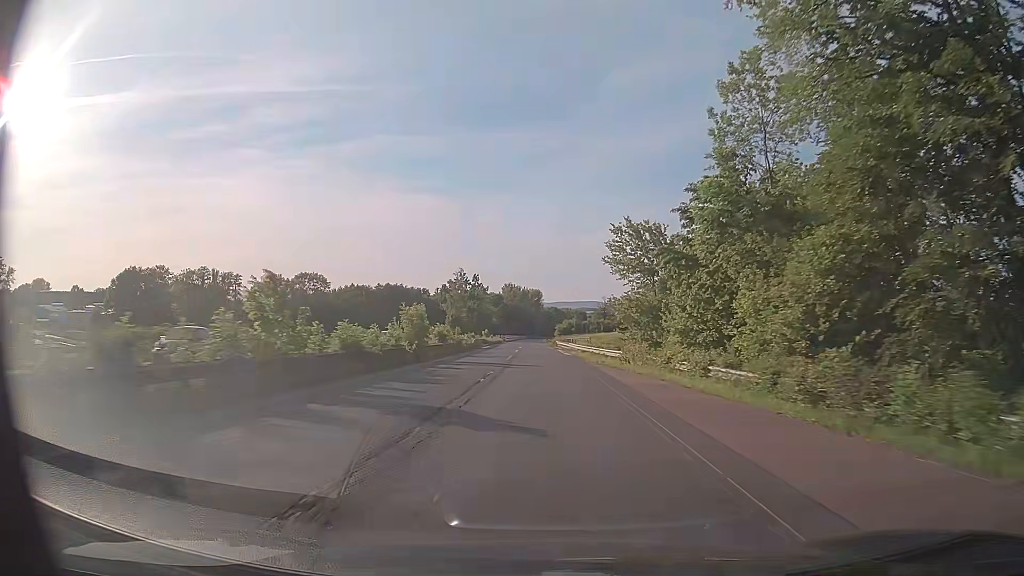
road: trunk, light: Day
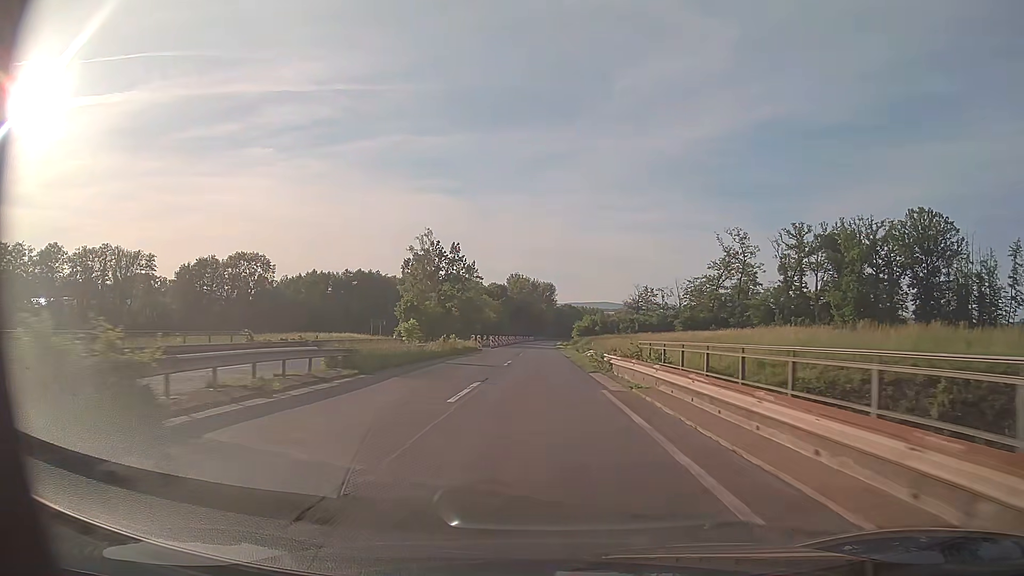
(-0.8, +60.7) m; -1°
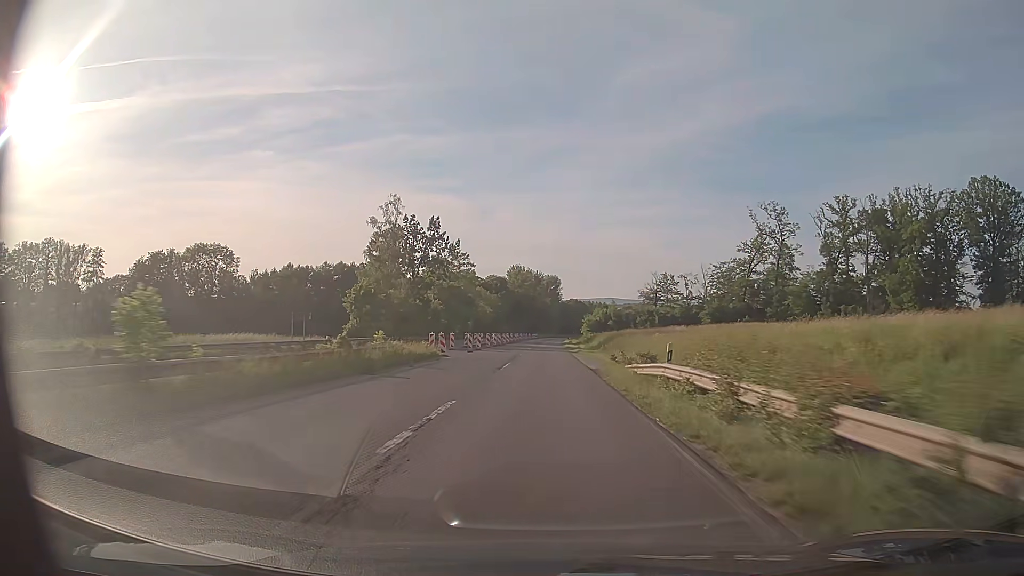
(0.0, +24.6) m; -1°
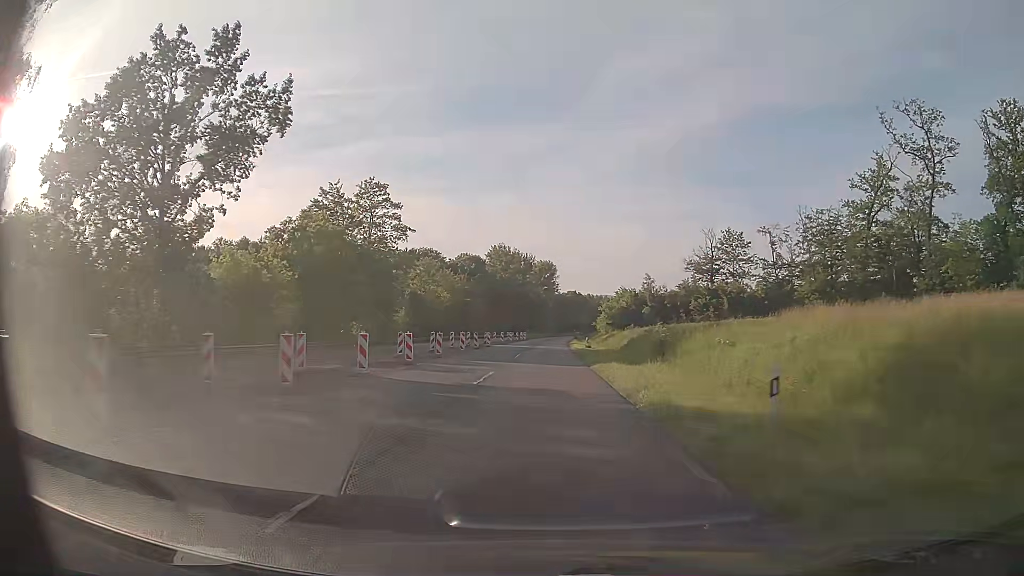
(+0.3, +62.0) m; +1°
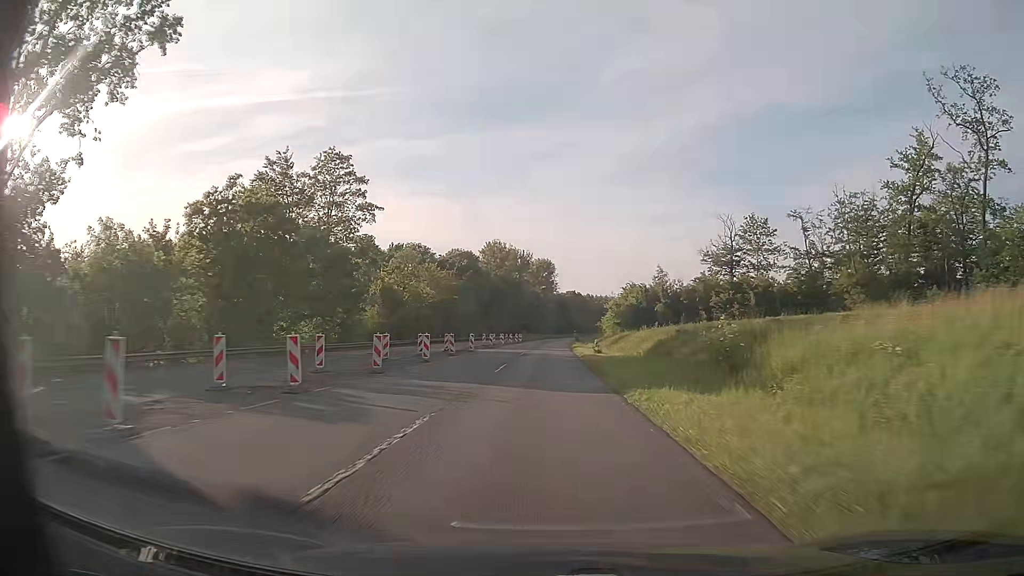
(0.0, +12.5) m; 0°
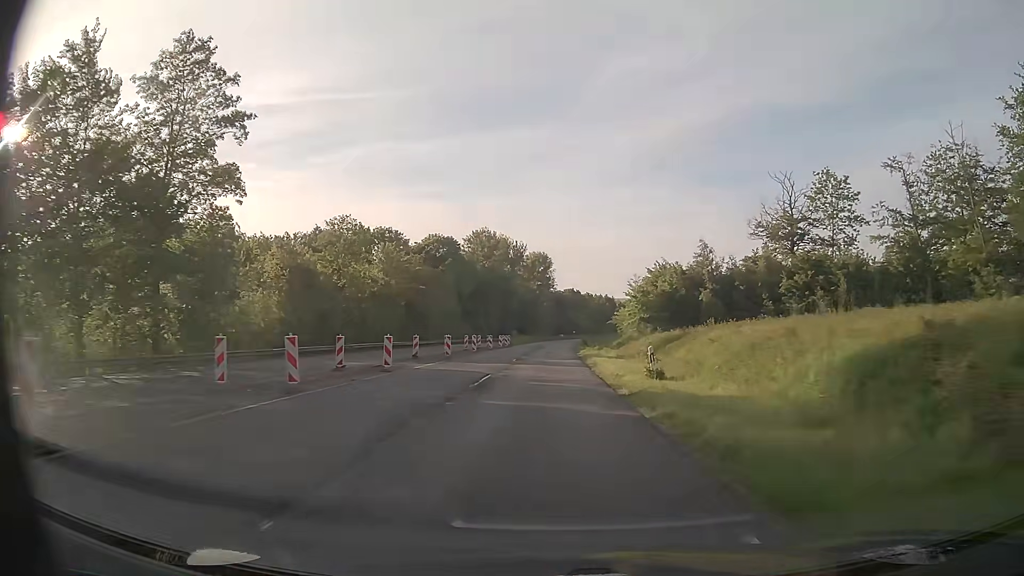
(0.0, +25.3) m; 0°
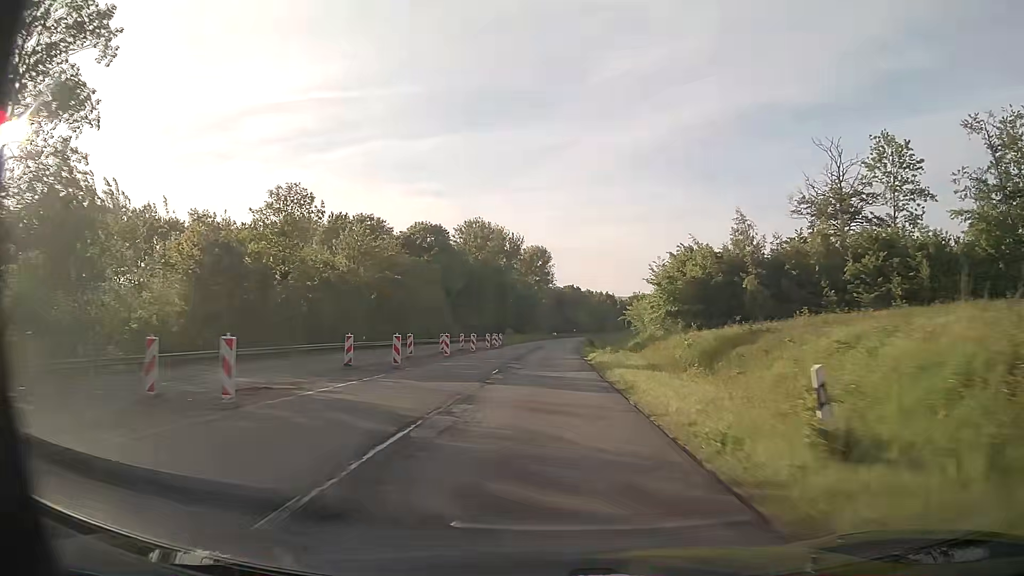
(+0.1, +12.7) m; 0°
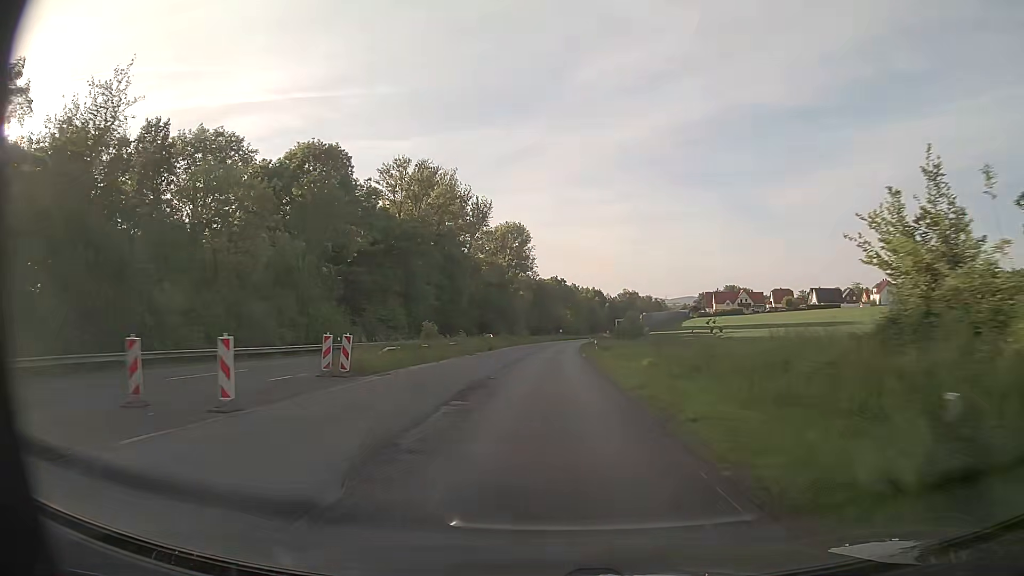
(+0.8, +50.5) m; +2°
(0, +10) (0, +20) (0, +30) (0, +40) (+1, +50) (+1, +60) (+1, +70) (+2, +80) (+2, +90) (+3, +100) m
